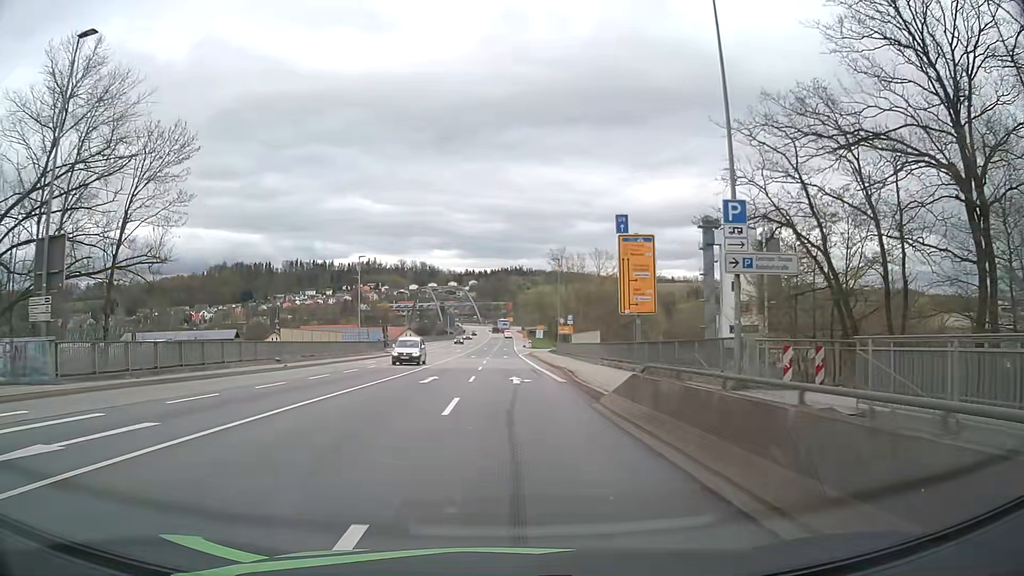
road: primary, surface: asphalt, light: Day
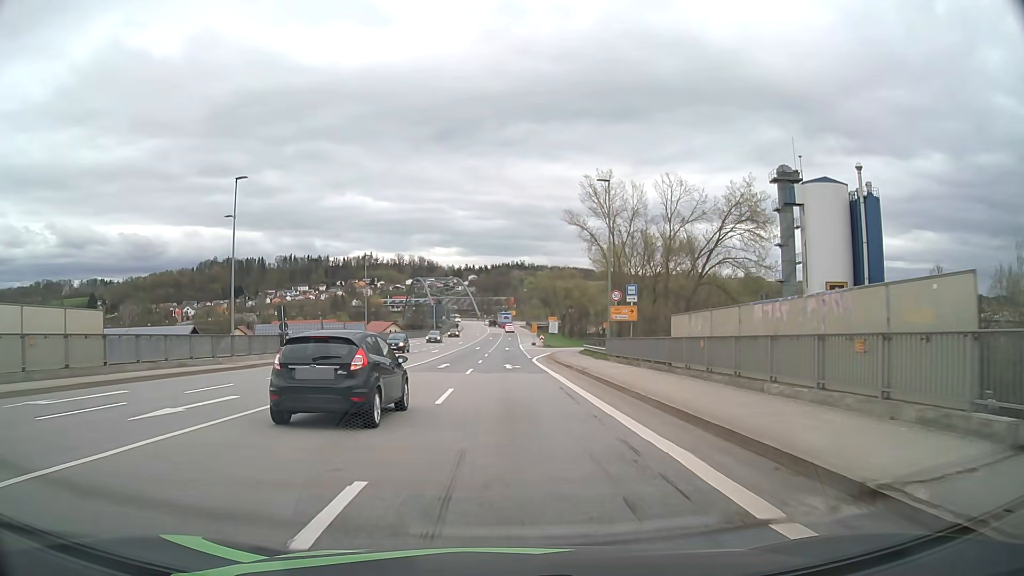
(-0.3, +34.6) m; 0°
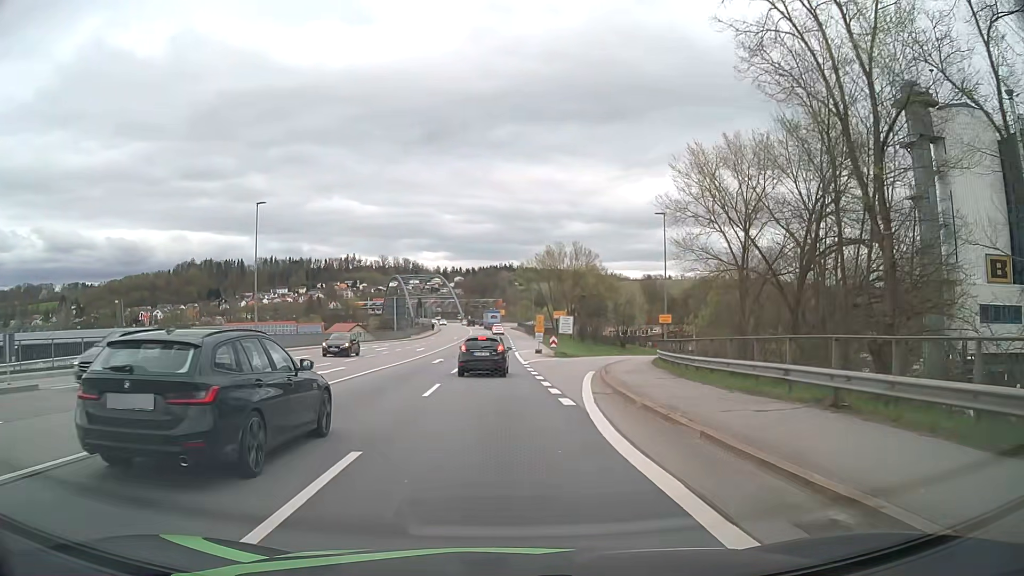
(+0.1, +34.1) m; +1°
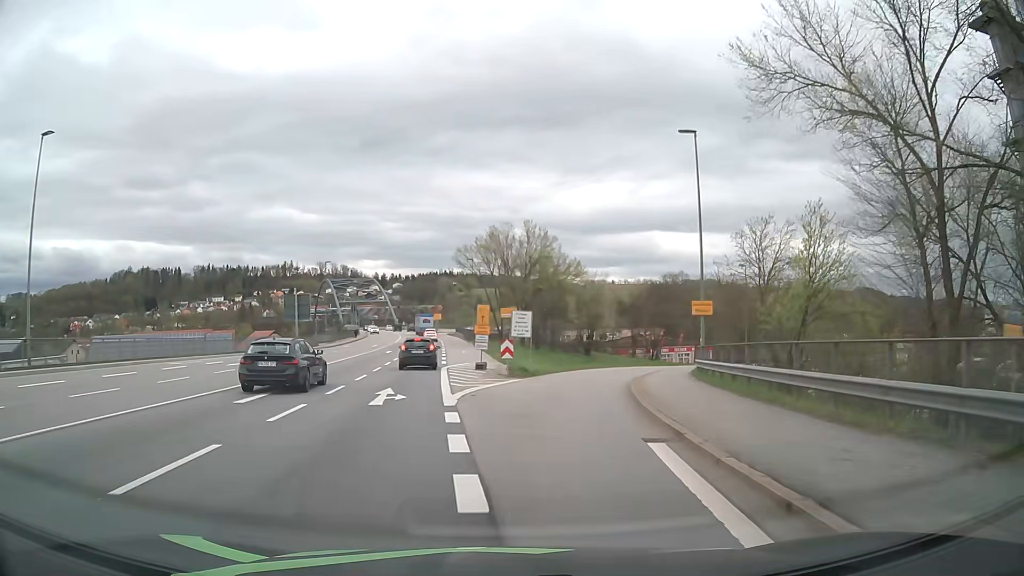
(+0.7, +20.7) m; +4°
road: primary_link
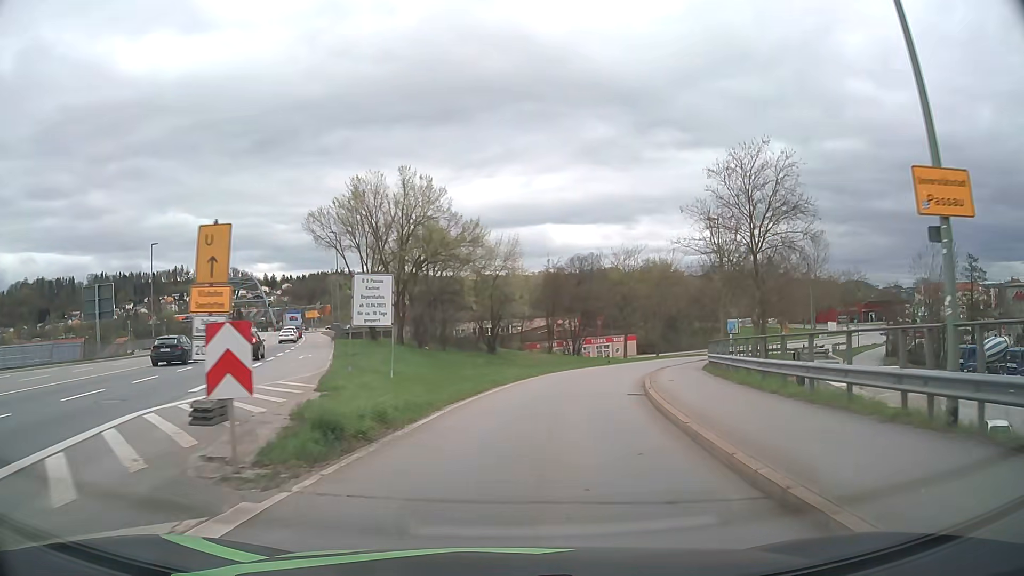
(+1.7, +21.0) m; +9°
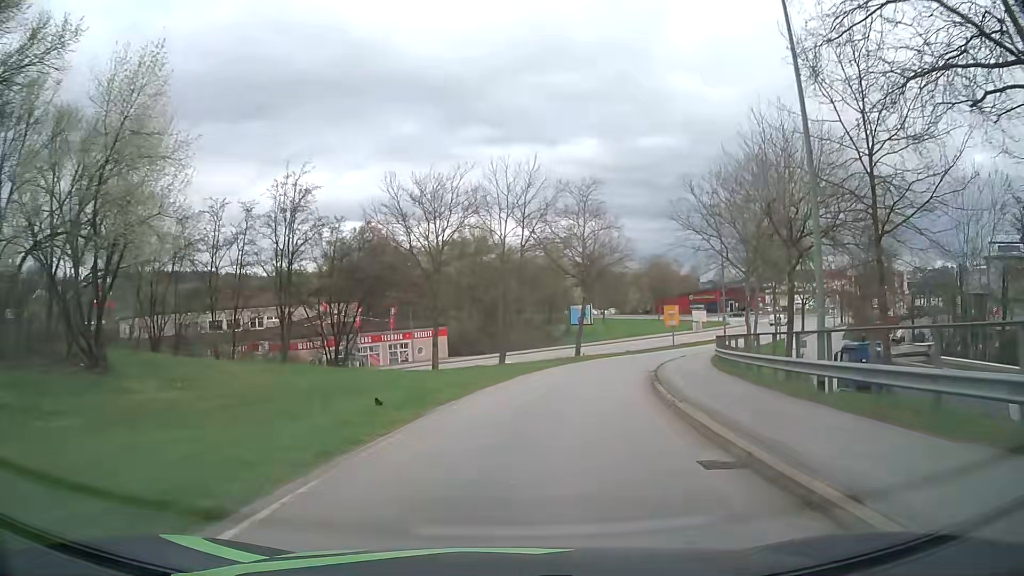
(+5.2, +35.7) m; +16°
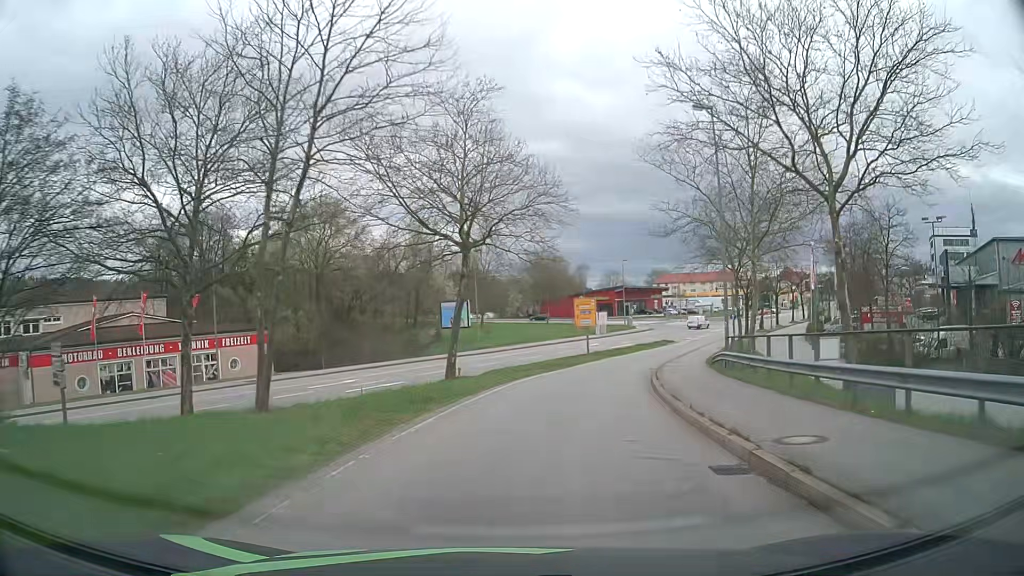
(+2.1, +22.0) m; +11°
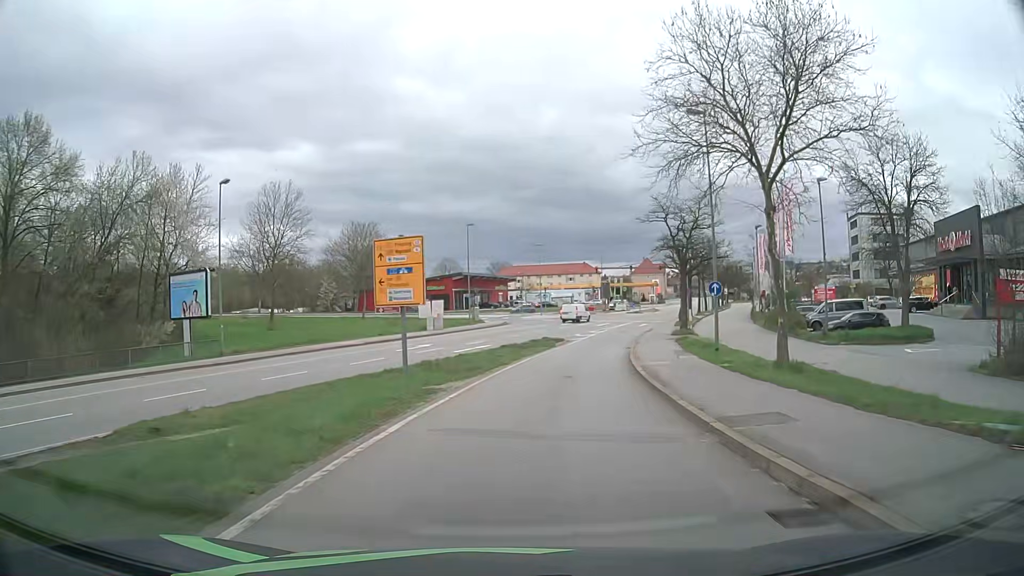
(+3.7, +29.9) m; +14°
(0, +10) (+1, +20) (+3, +30) (+5, +40) (+8, +49) (+11, +59) (+14, +68) (+18, +78) (+21, +87) (+25, +96) m
